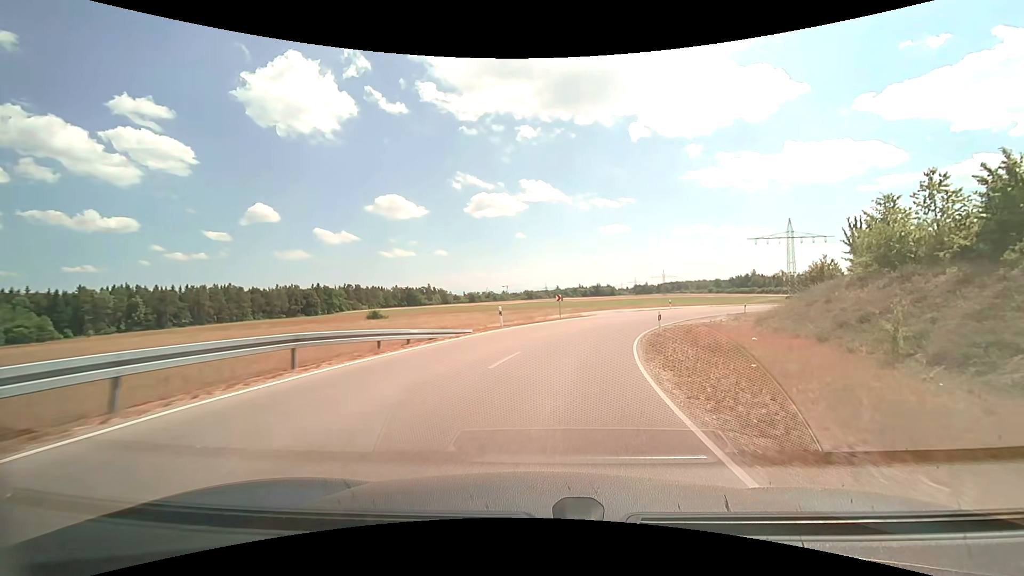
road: unclassified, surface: asphalt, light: Day
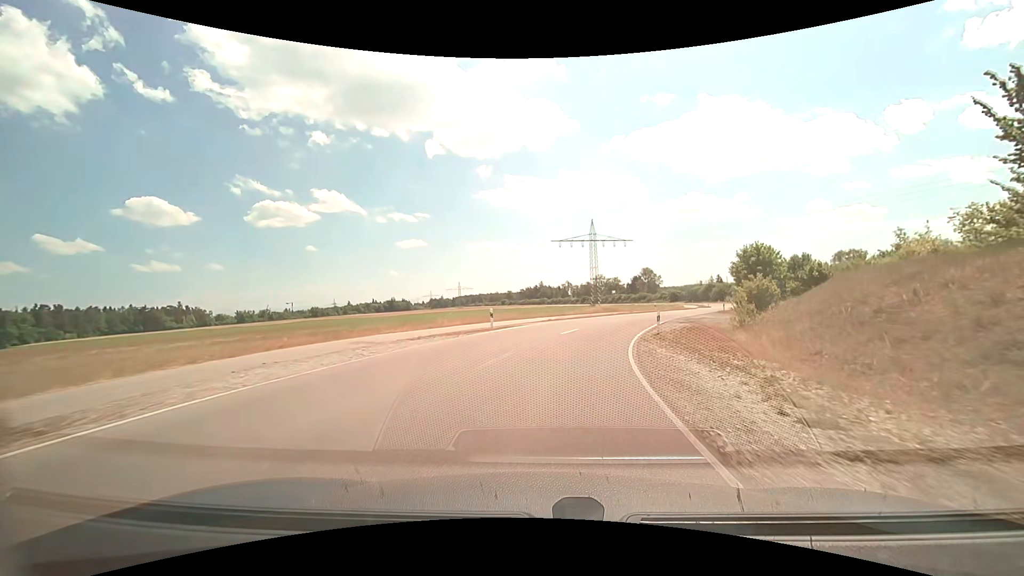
(+7.0, +34.6) m; +23°
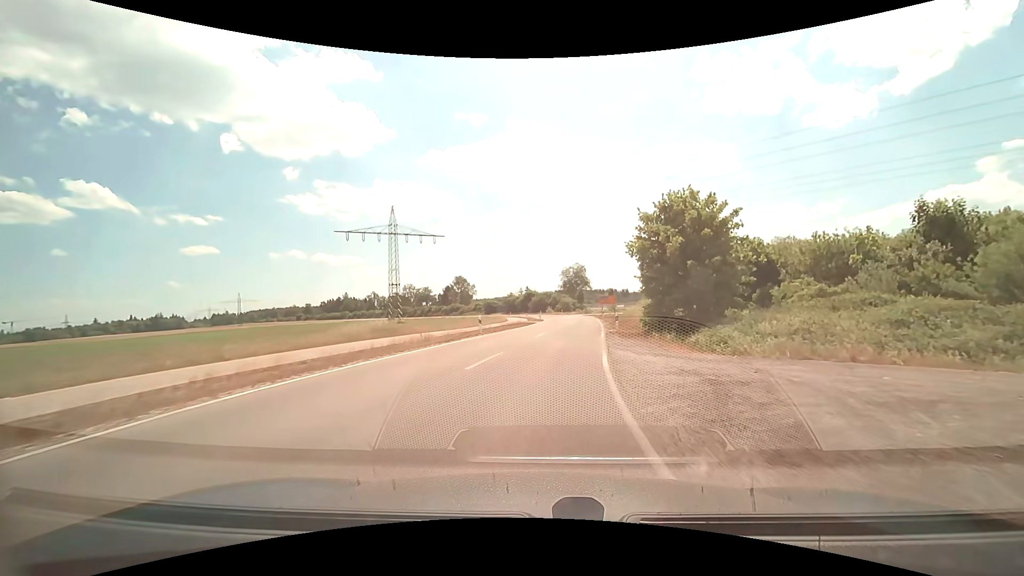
(+6.5, +33.6) m; +21°
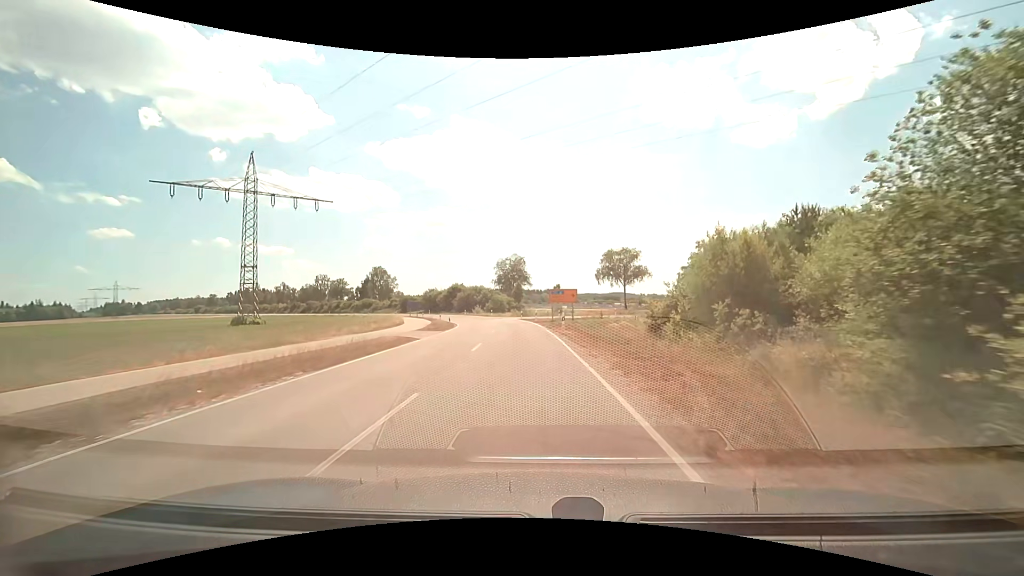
(+2.5, +30.9) m; +7°
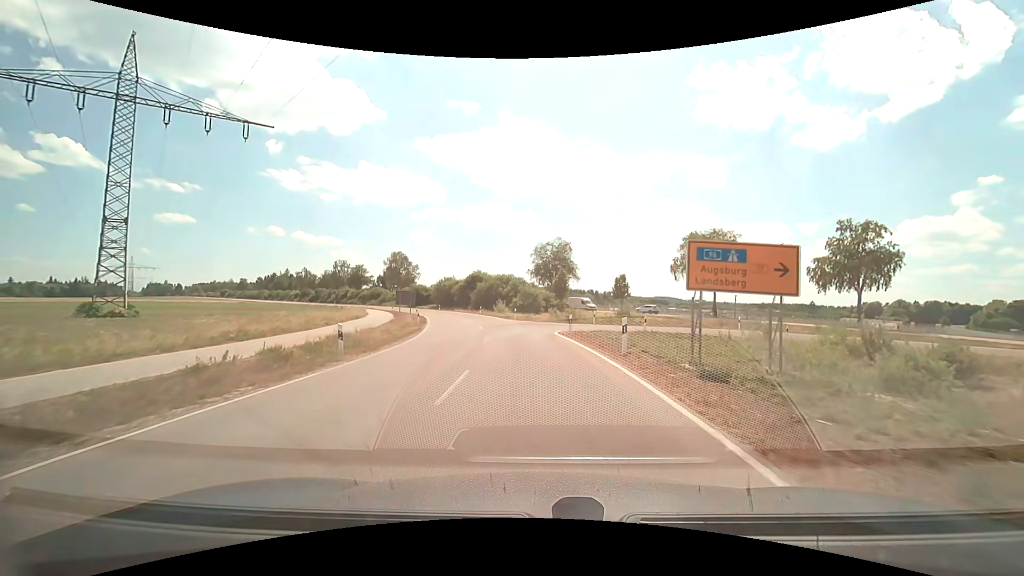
(-1.4, +32.7) m; -5°
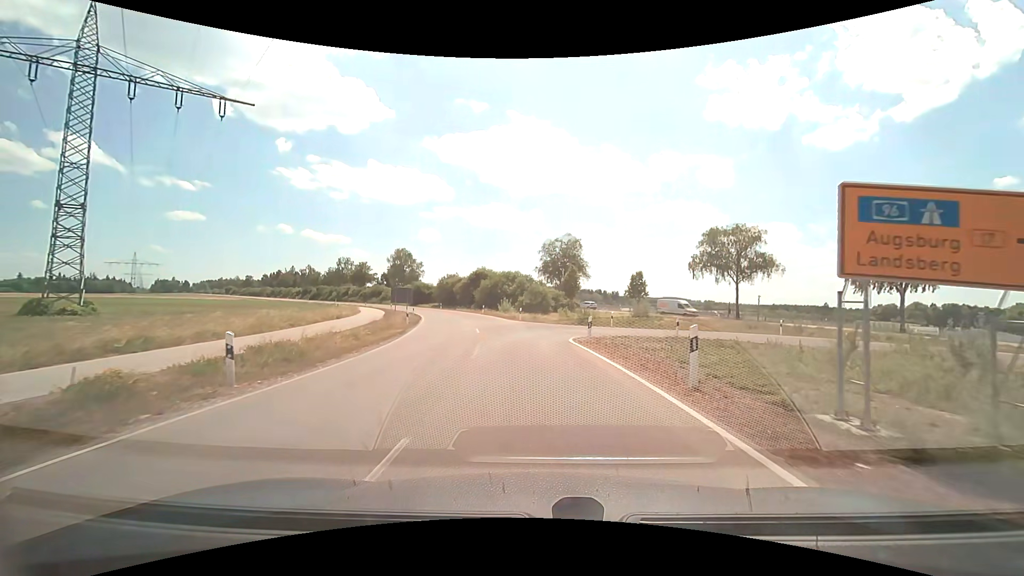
(0.0, +5.5) m; -1°
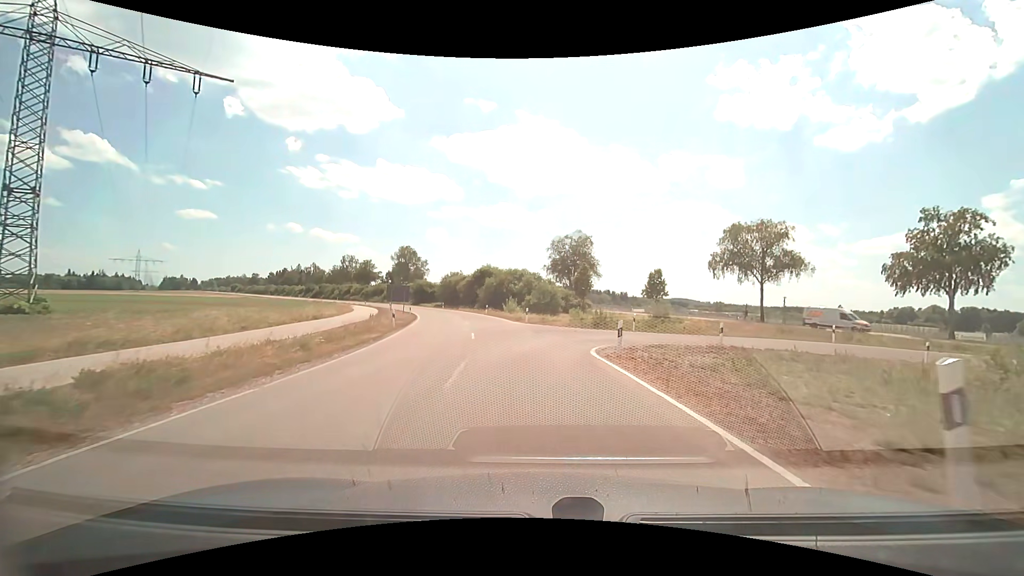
(0.0, +5.0) m; -1°
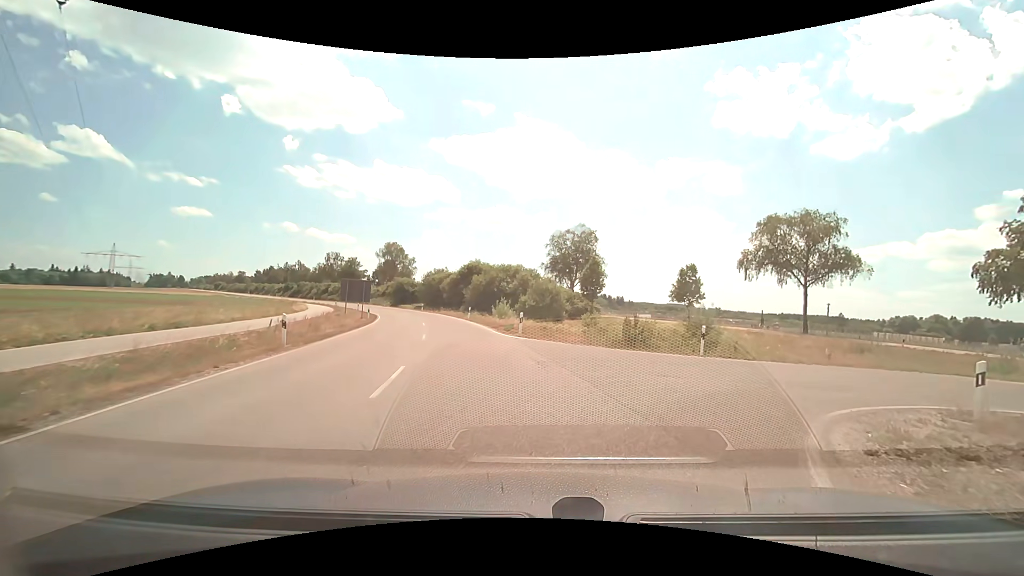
(-0.2, +12.2) m; 0°
(+2, +10) (+10, +16) (+19, +18) (+29, +18) (+39, +16) (+49, +13) (+57, +7) (+64, 0) (+70, -8) (+77, -15) m
